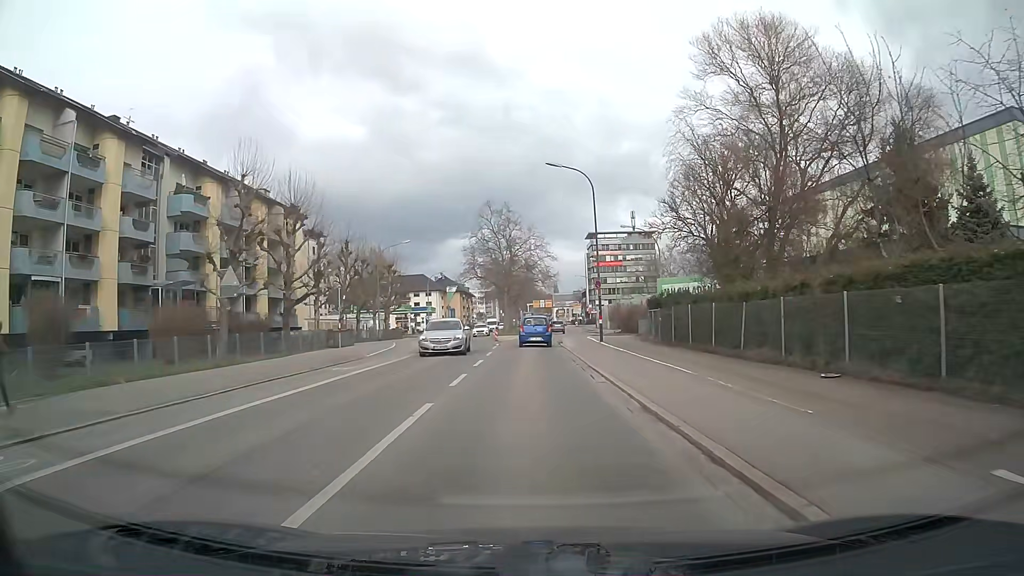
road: secondary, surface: asphalt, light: Day
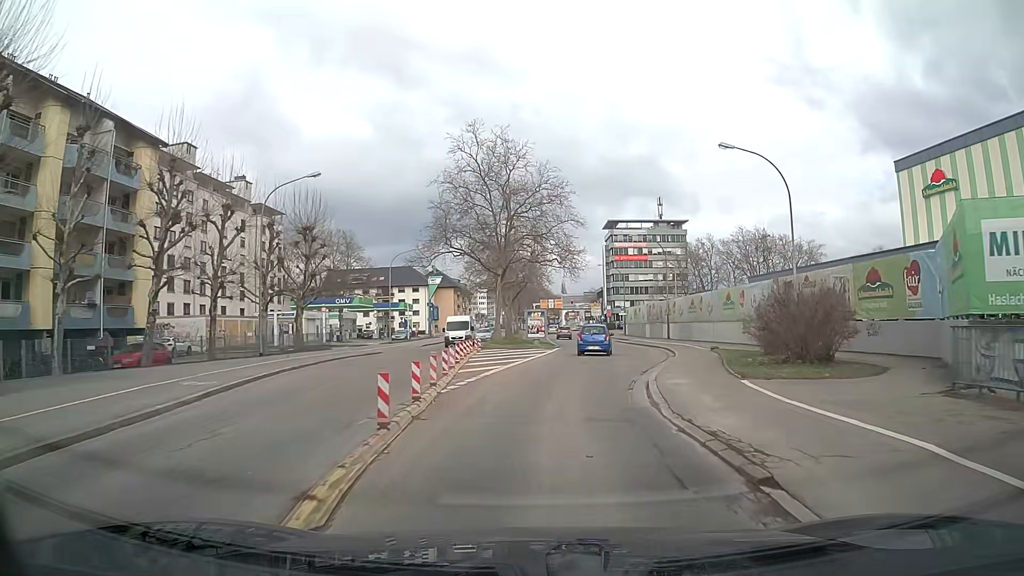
(-0.3, +31.6) m; 0°
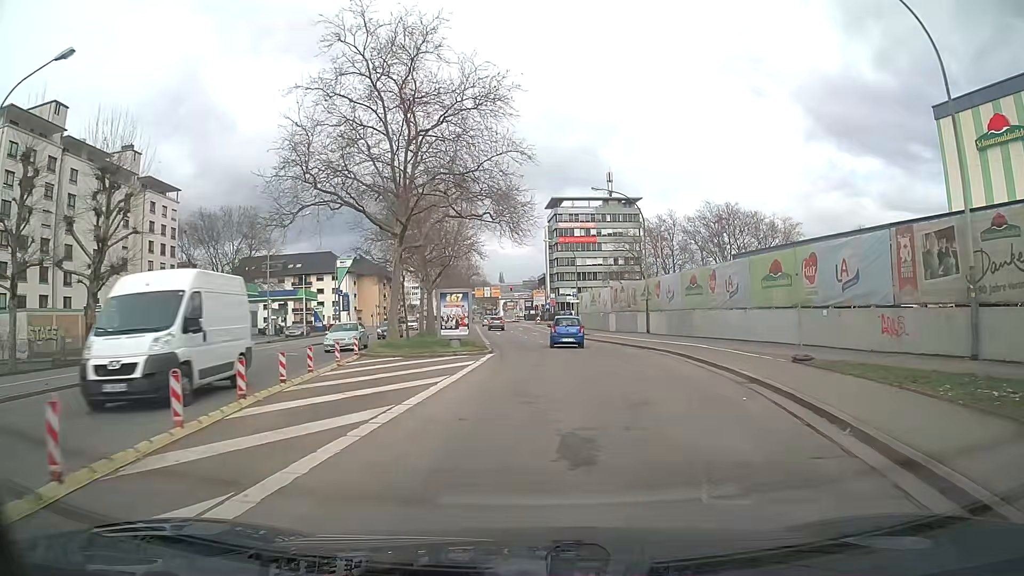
(+0.9, +18.4) m; +5°
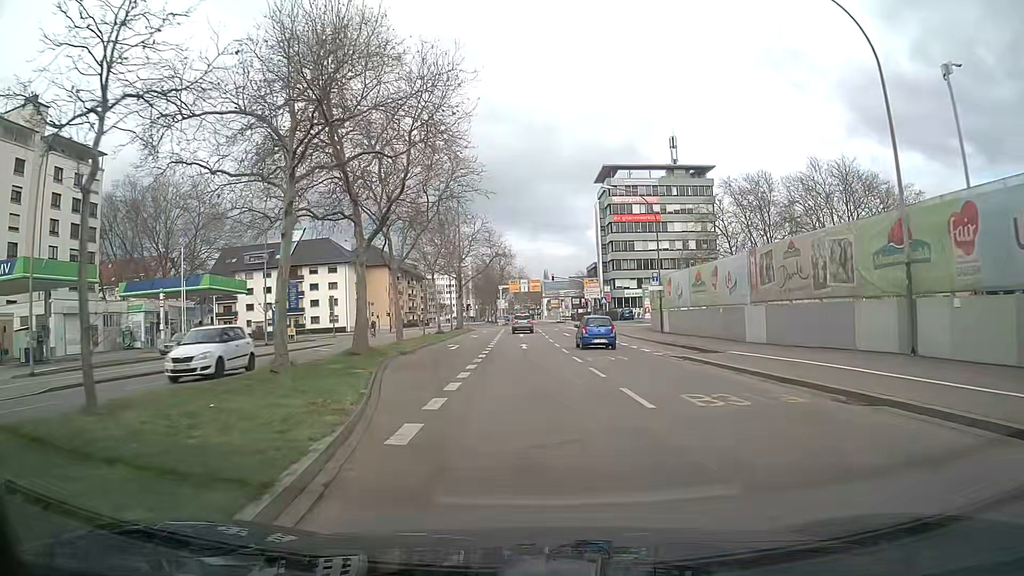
(-0.6, +30.5) m; -4°
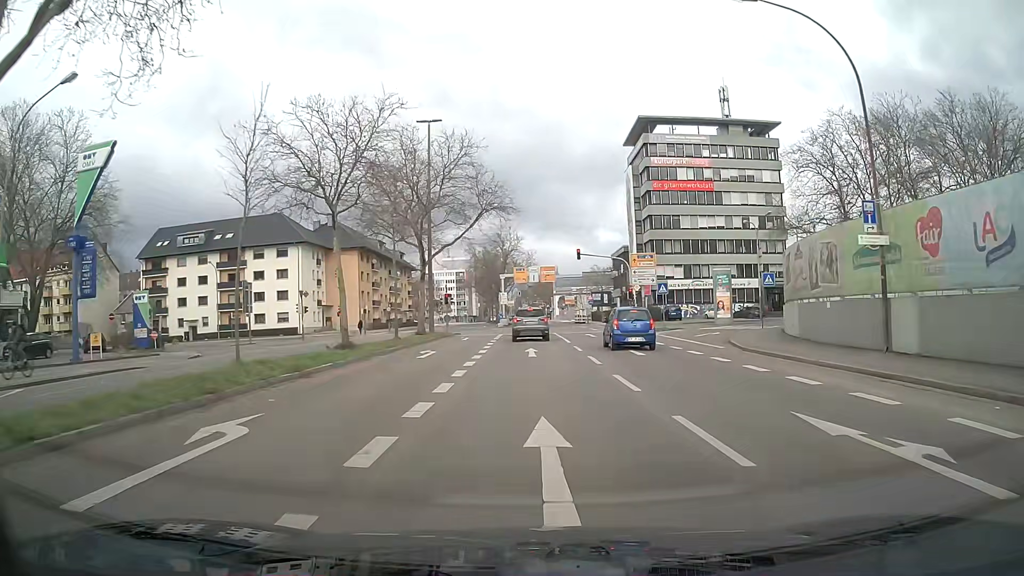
(-0.3, +28.3) m; -1°
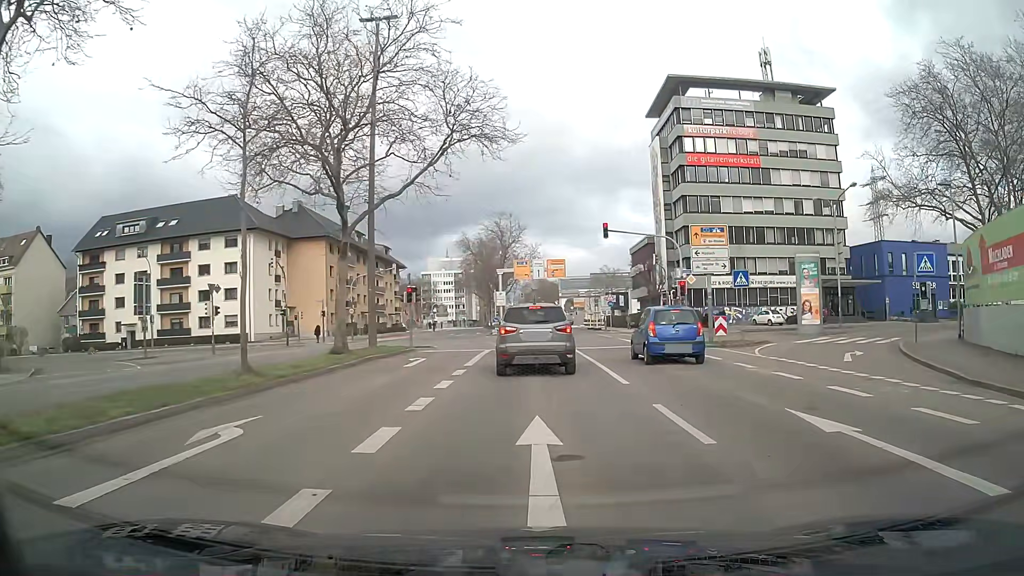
(-0.1, +16.7) m; 0°
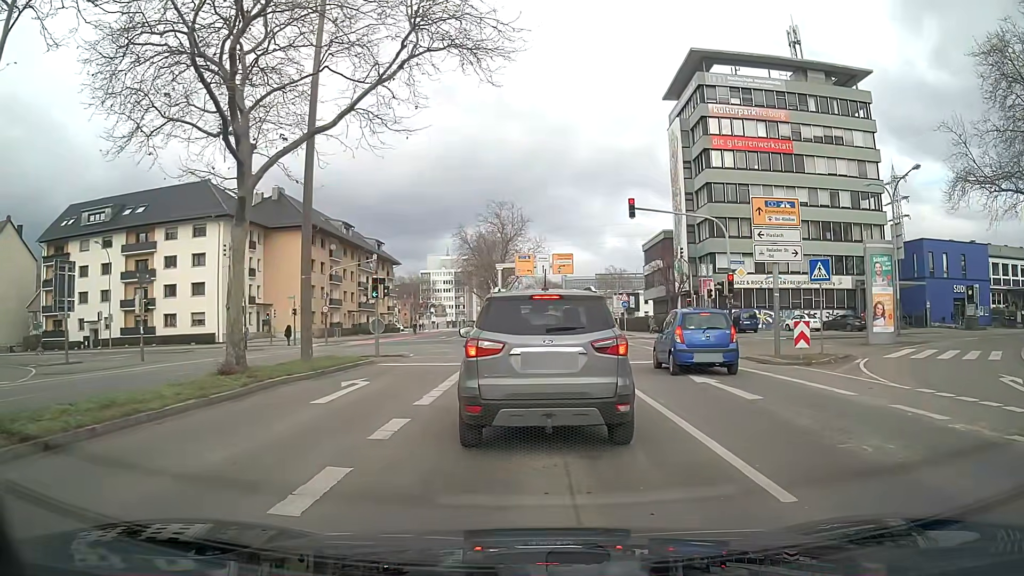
(0.0, +7.8) m; 0°
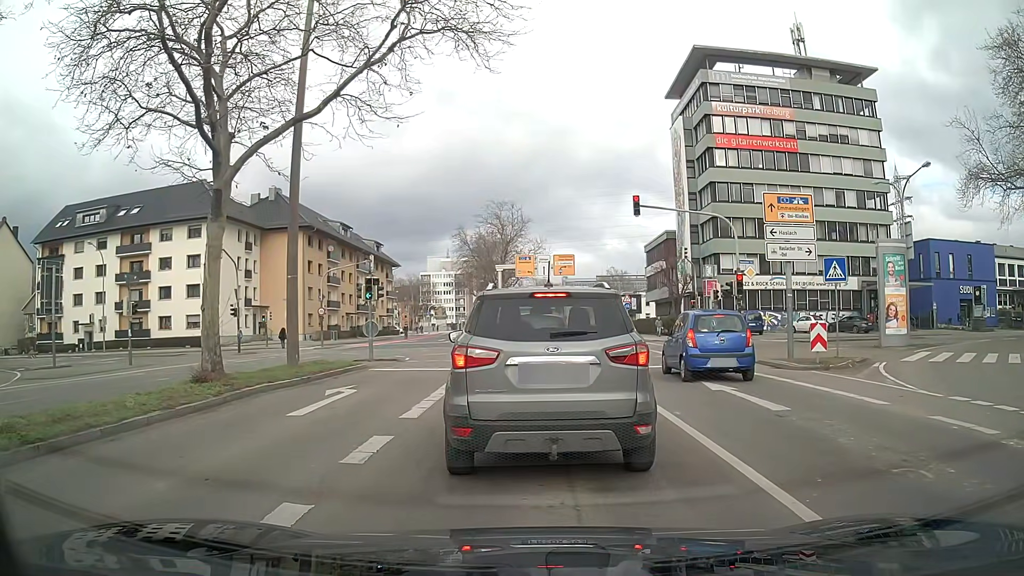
(0.0, +1.1) m; 0°
(0, +10) (0, +20) (0, +30) (0, +40) (0, +50) (0, +60) (0, +70) (-1, +80) (-2, +90) (-3, +100) m
